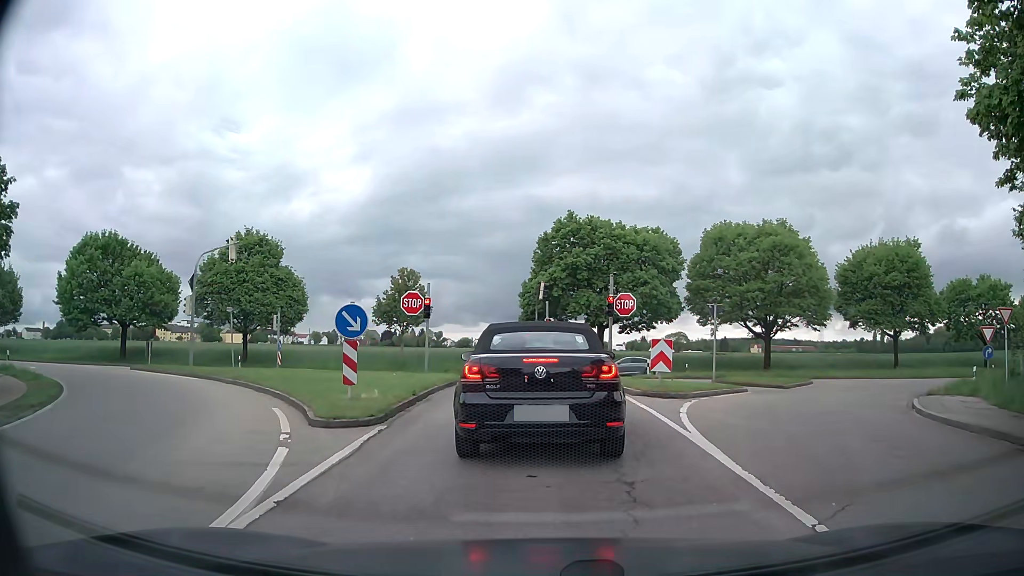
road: residential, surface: asphalt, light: Day
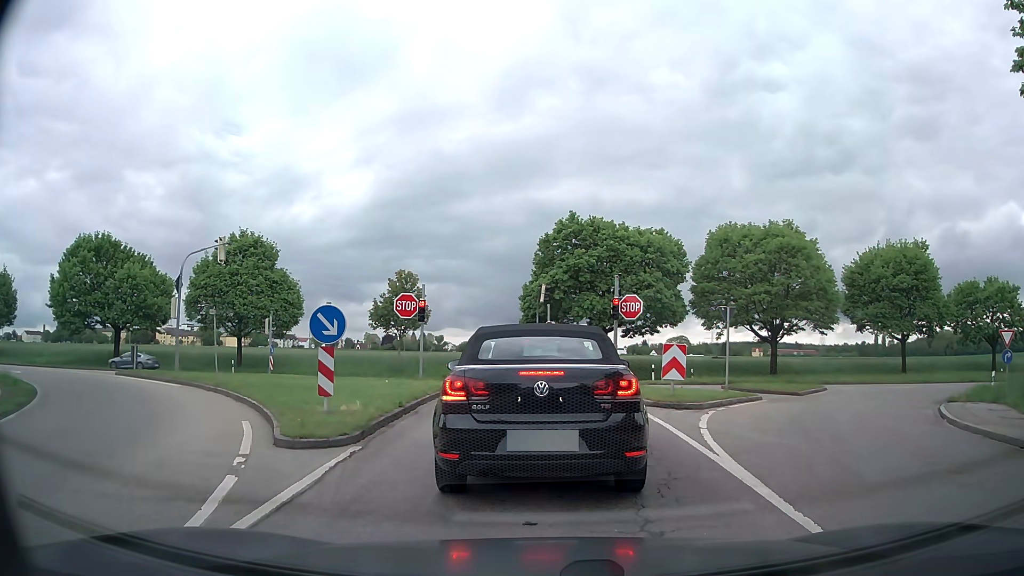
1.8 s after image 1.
(0.0, +1.3) m; 0°
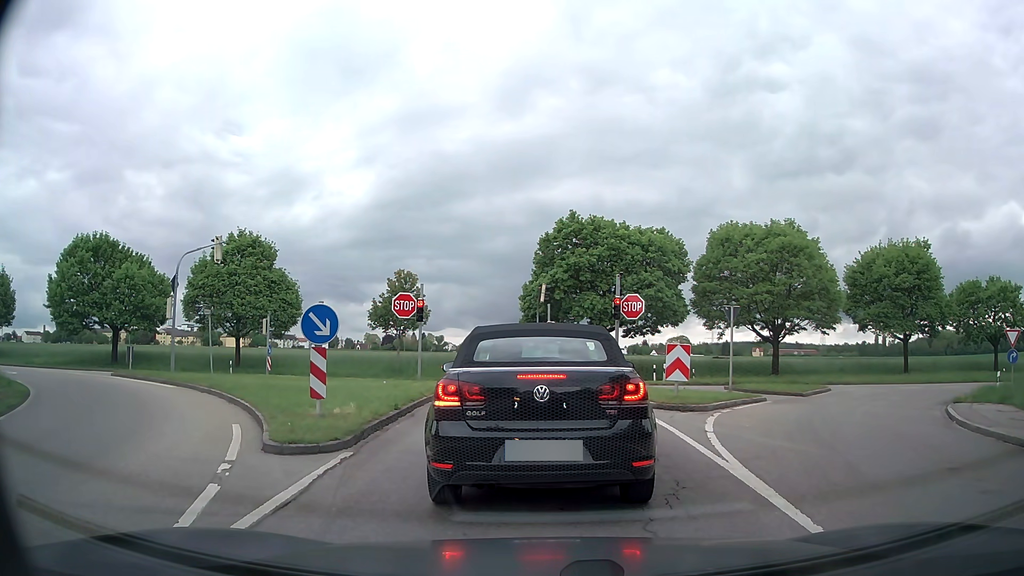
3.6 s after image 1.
(0.0, +0.4) m; 0°
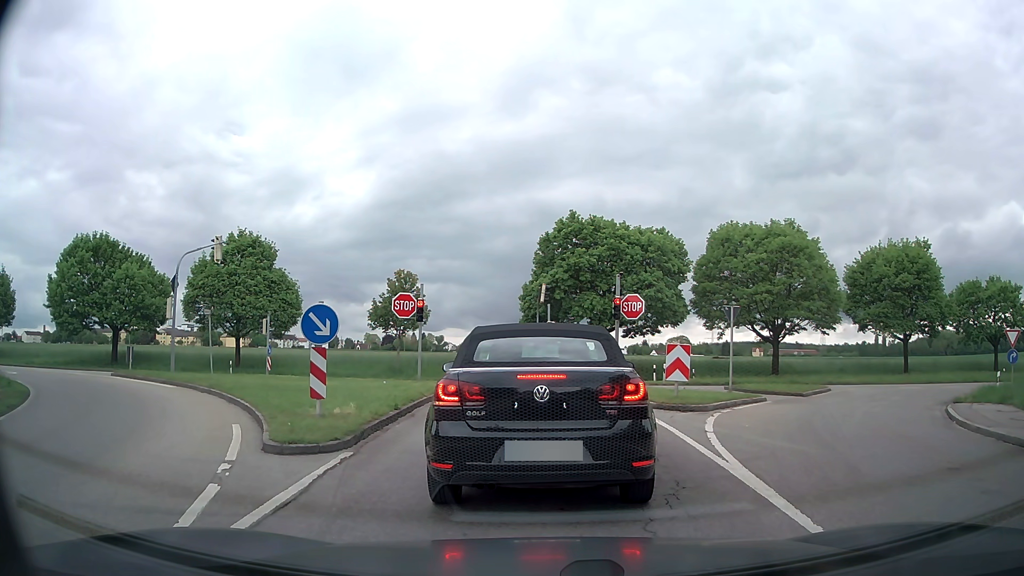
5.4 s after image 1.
(0.0, 0.0) m; 0°
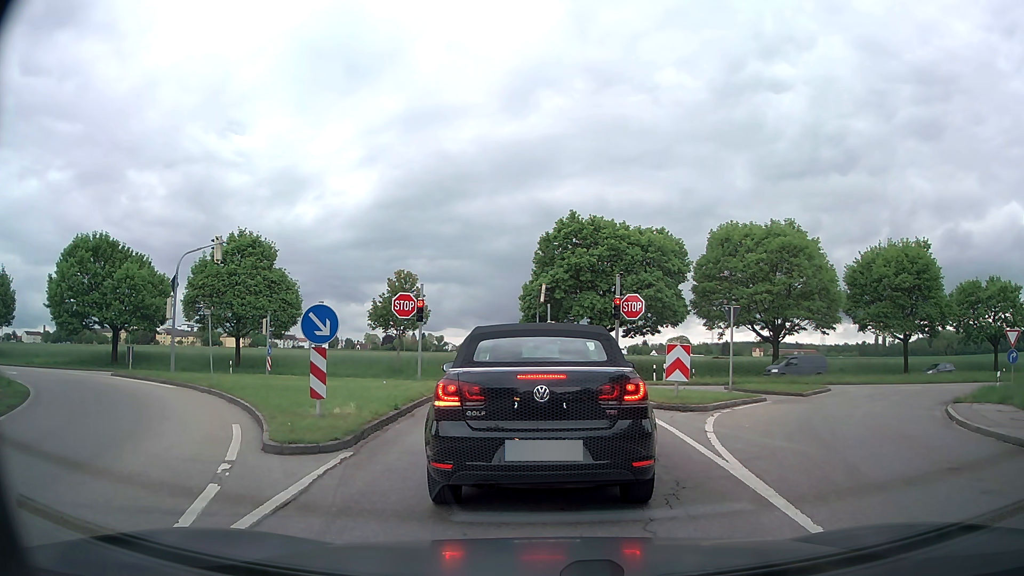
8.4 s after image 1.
(0.0, 0.0) m; 0°
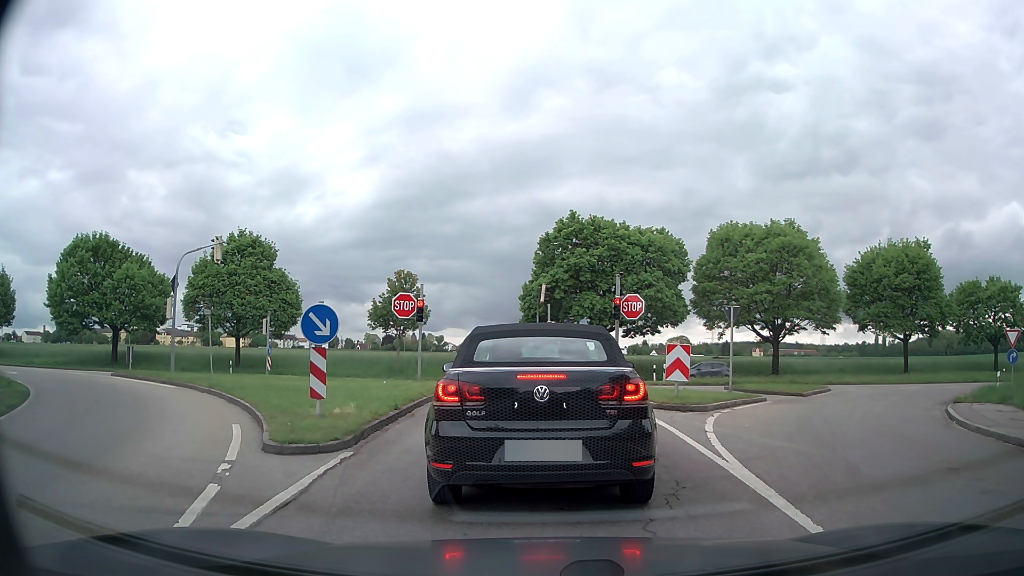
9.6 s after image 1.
(0.0, 0.0) m; 0°
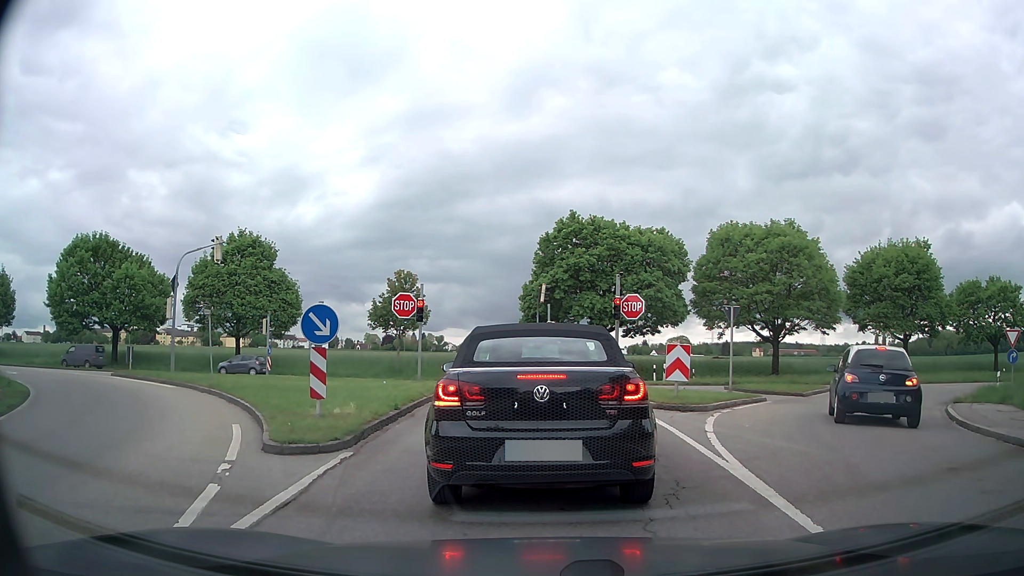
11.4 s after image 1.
(0.0, 0.0) m; 0°
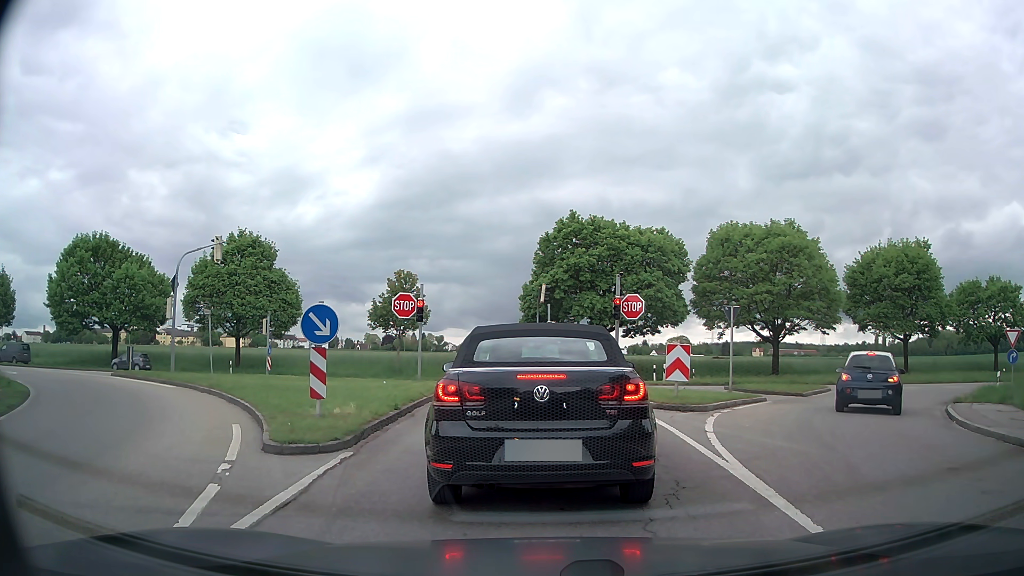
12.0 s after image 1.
(0.0, 0.0) m; 0°
(0, +10) (0, +20) (-1, +30) (-6, +38) (-15, +43) (-24, +46) (-34, +47) (-44, +48) (-54, +49) (-64, +51) m
